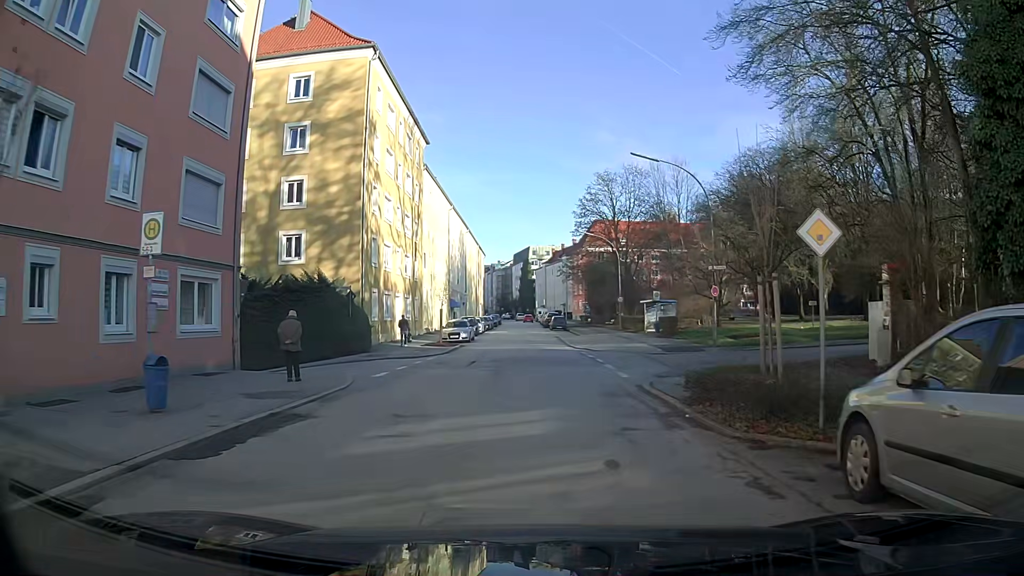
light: Day
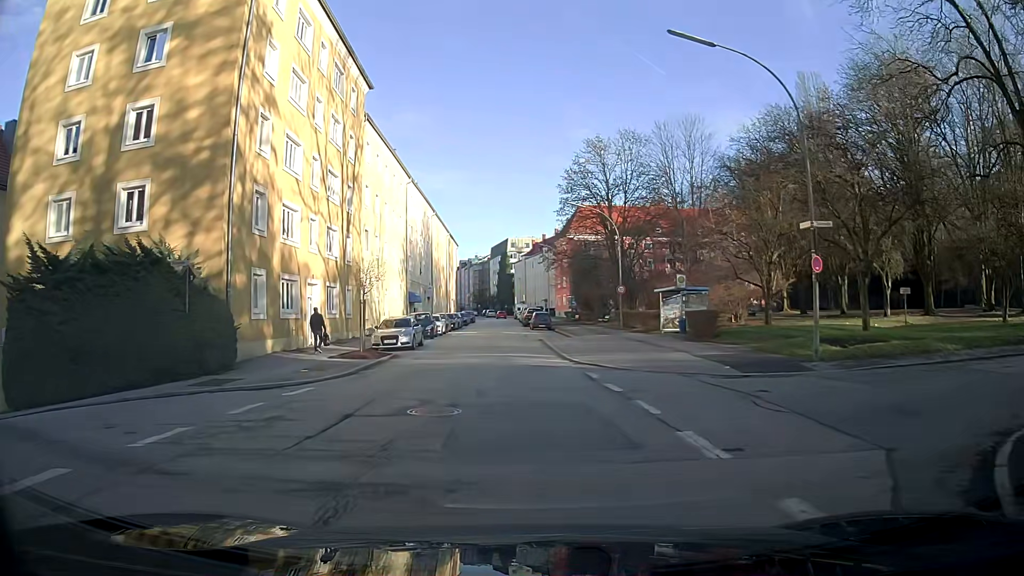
(+0.2, +13.7) m; +1°
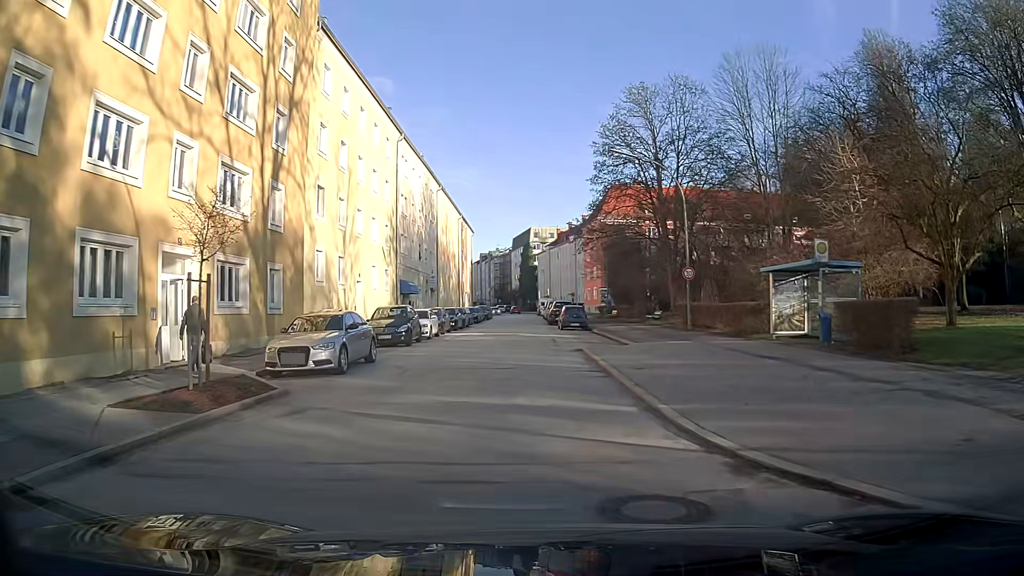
(-0.3, +14.2) m; -2°
(0, +10) (0, +20) (0, +30) (0, +40) (0, +50) (0, +60) (0, +70) (0, +80) (0, +90) (-1, +100) m
